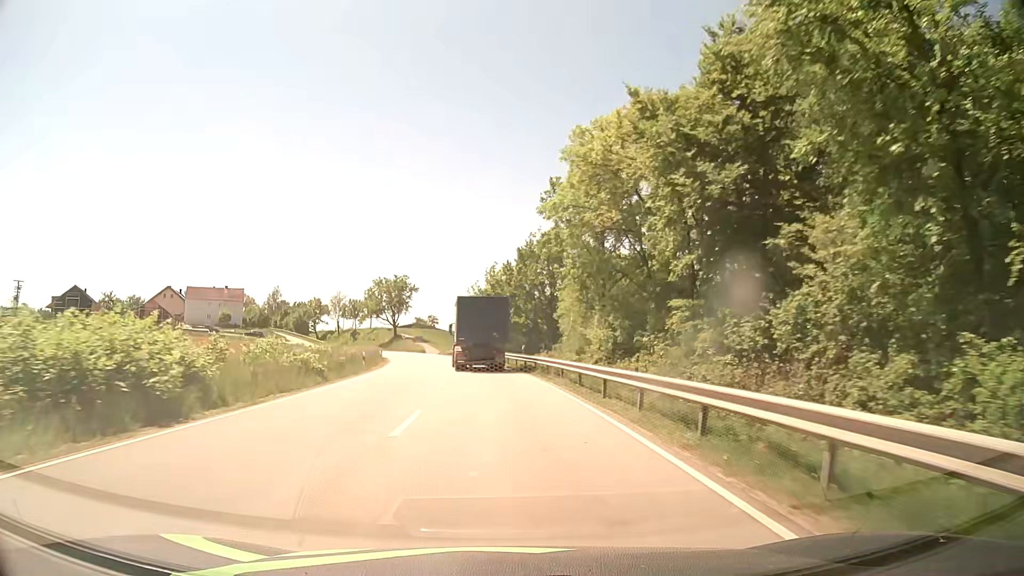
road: secondary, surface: asphalt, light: Day
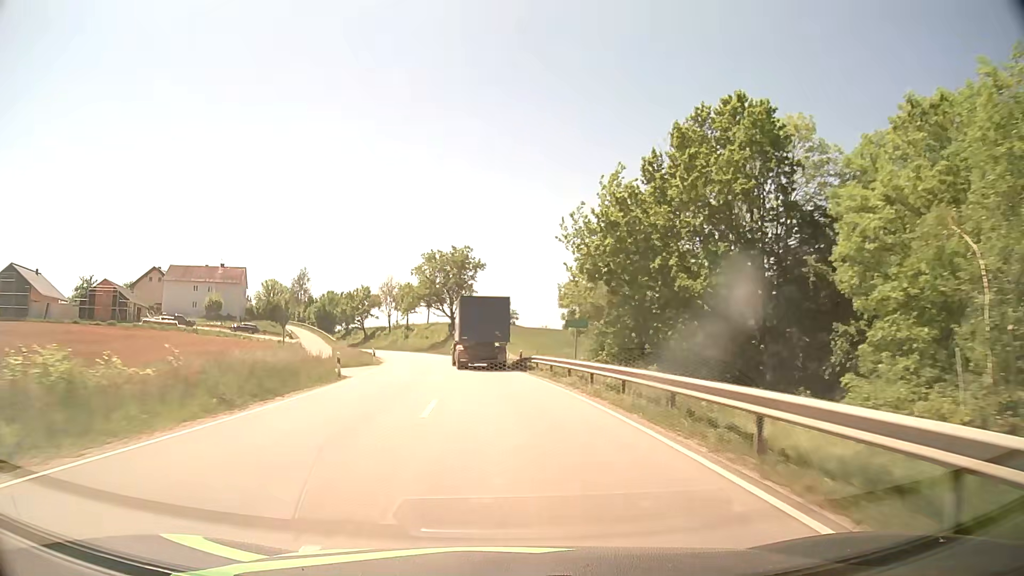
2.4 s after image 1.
(-3.0, +45.5) m; -7°
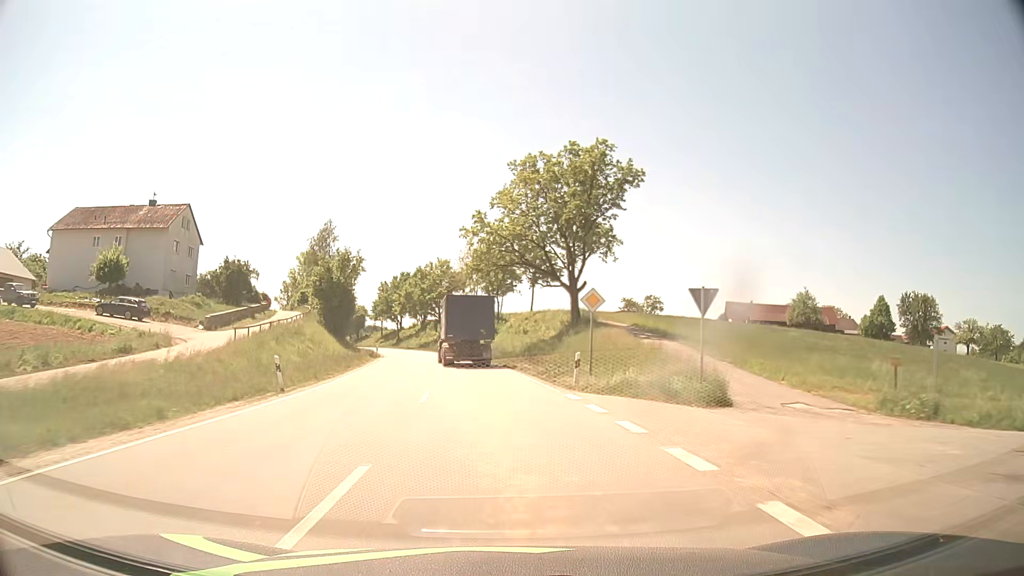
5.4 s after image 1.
(-4.7, +57.0) m; -10°
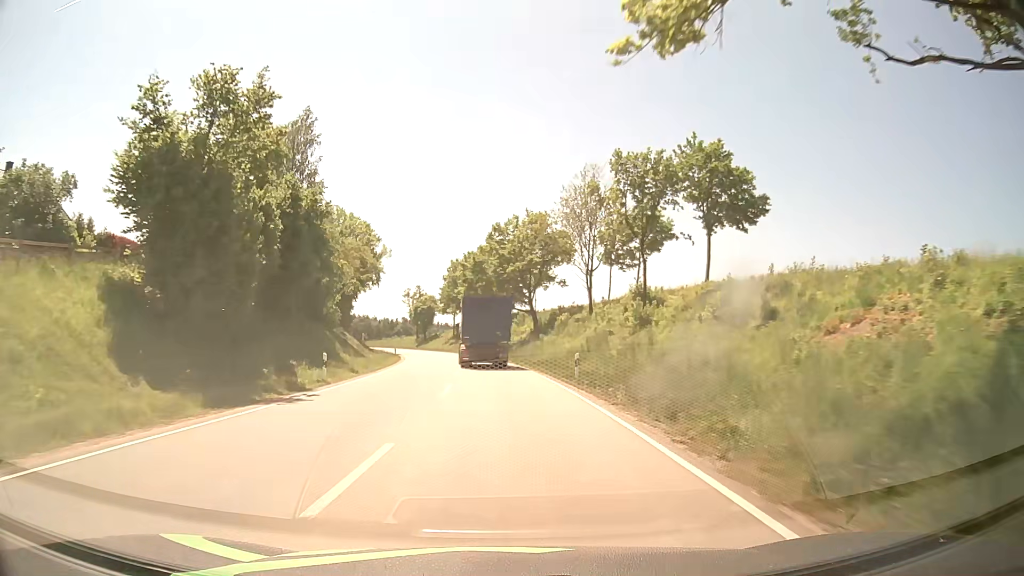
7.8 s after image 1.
(-3.5, +46.2) m; -8°
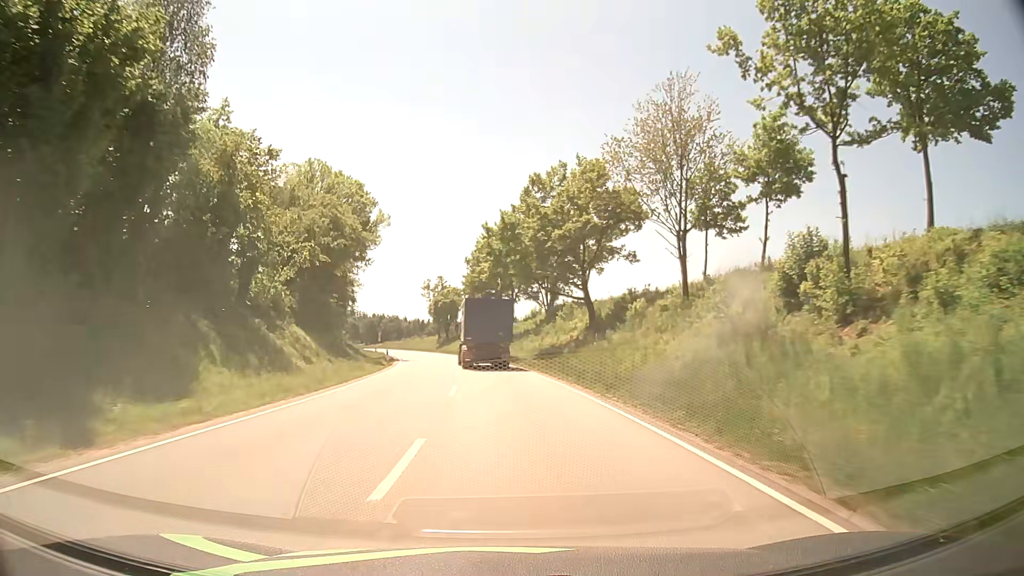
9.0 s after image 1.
(-0.7, +23.4) m; -3°
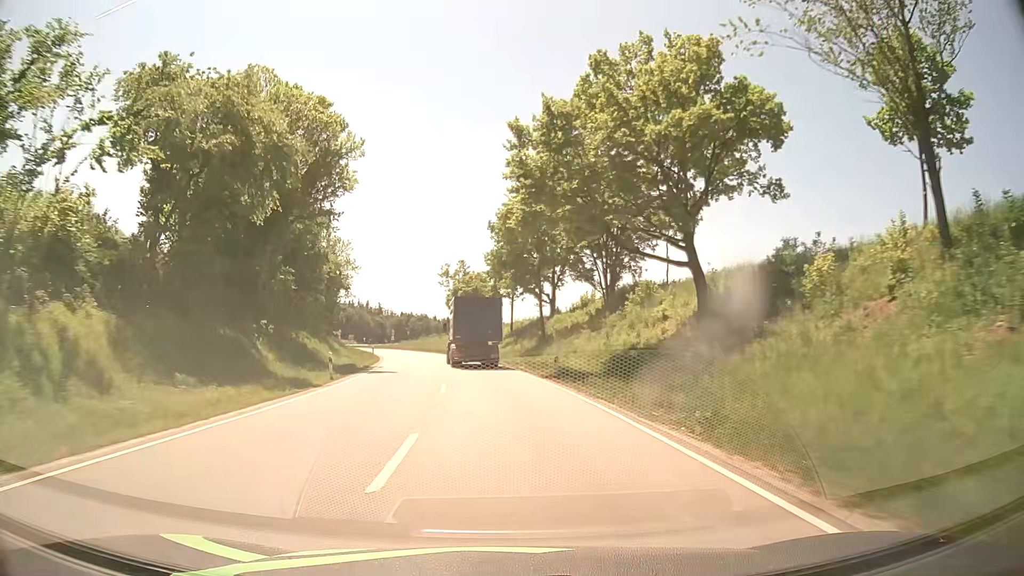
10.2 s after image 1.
(-0.5, +23.6) m; -3°
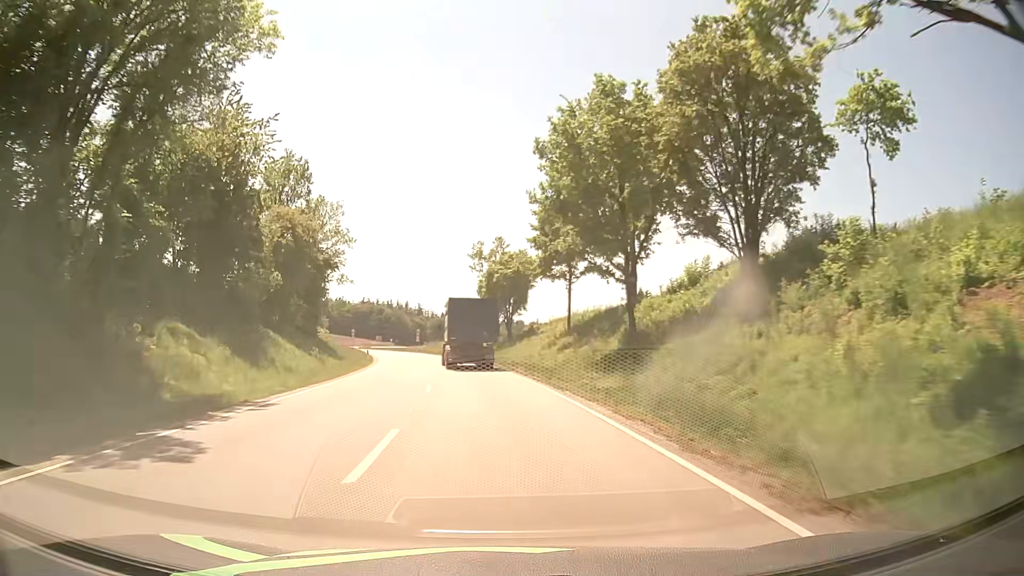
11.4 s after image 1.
(-0.7, +23.7) m; -3°
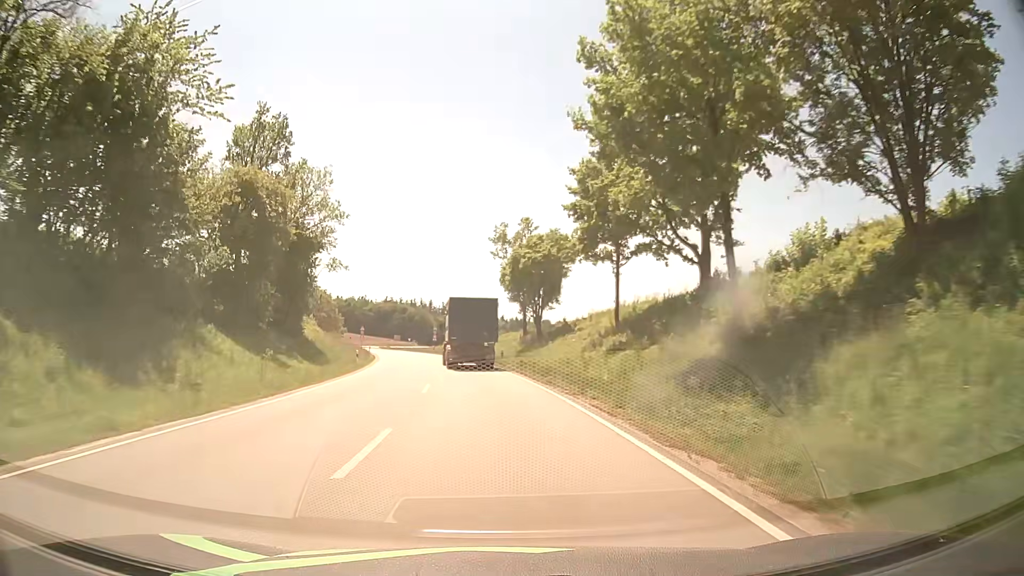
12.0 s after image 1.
(-0.2, +11.9) m; -2°
(0, +10) (-1, +20) (-1, +30) (-3, +40) (-4, +50) (-6, +60) (-8, +69) (-10, +79) (-12, +89) (-14, +99) m
